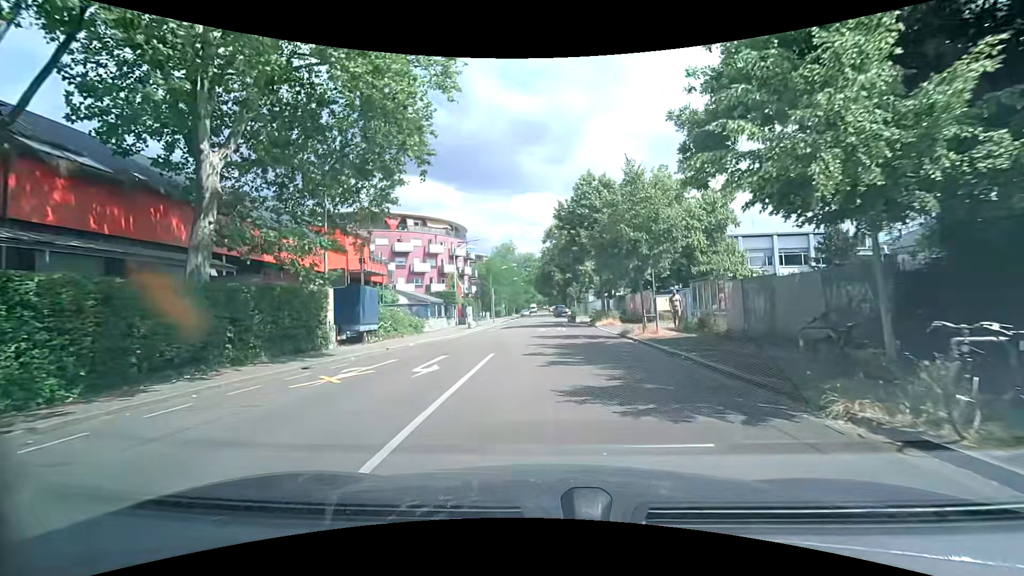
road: residential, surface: asphalt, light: Day
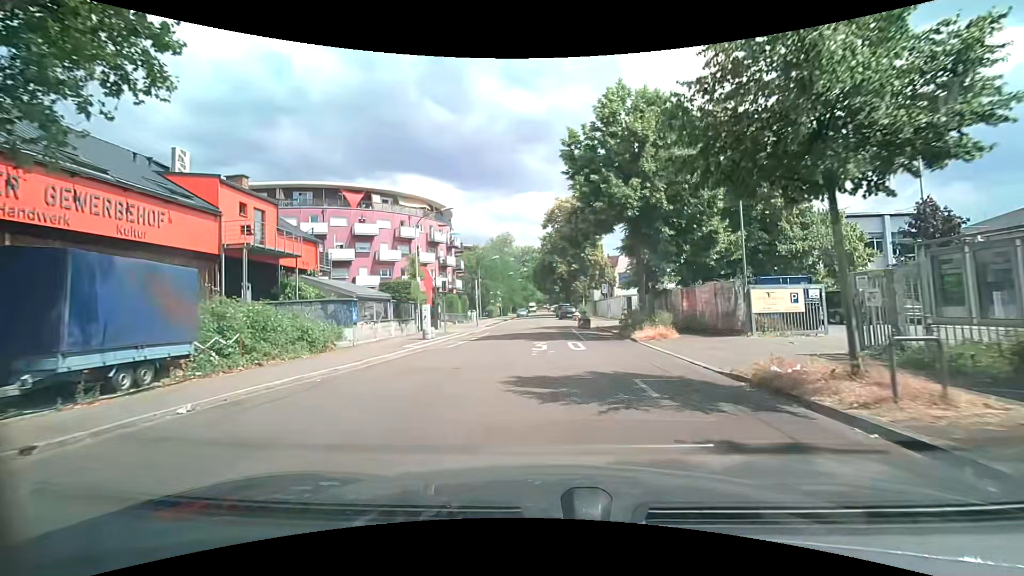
(+0.3, +14.6) m; +1°
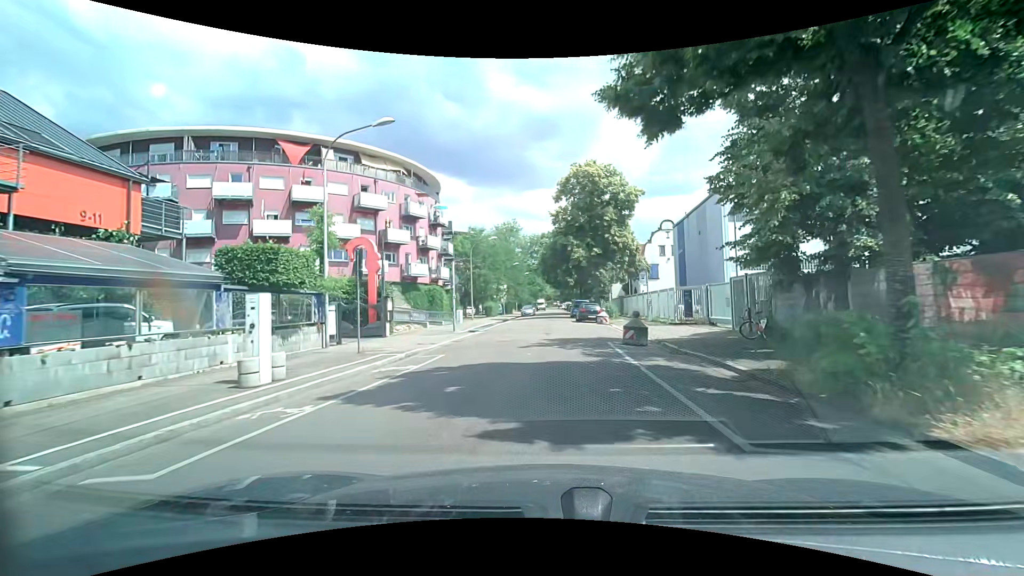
(-0.1, +15.3) m; -1°
(0, +10) (0, +20) (0, +30) (0, +40) (+1, +50) (+1, +60) (+2, +70) (+2, +80) (+3, +90) (+3, +100) m
